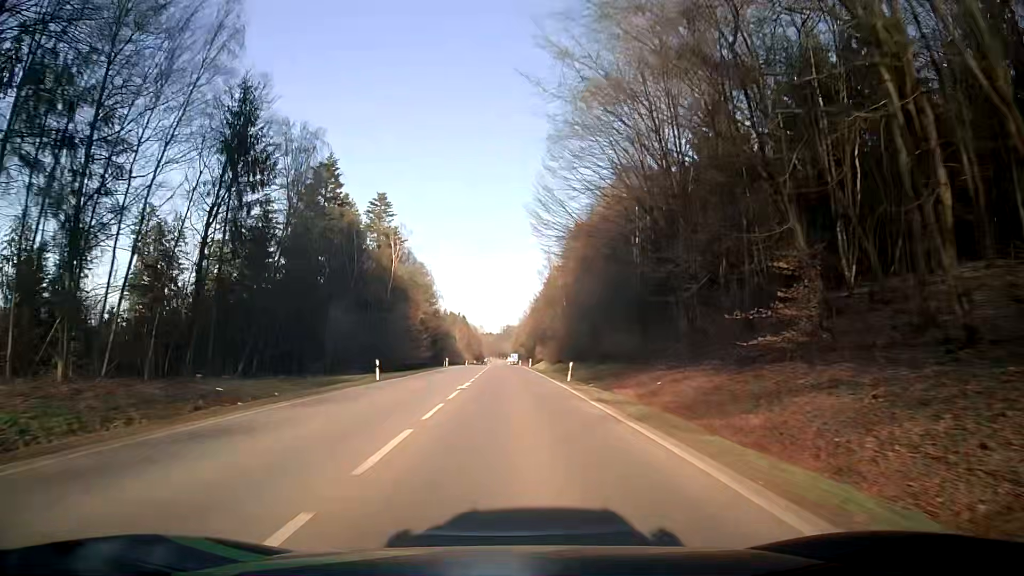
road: secondary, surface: asphalt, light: Day
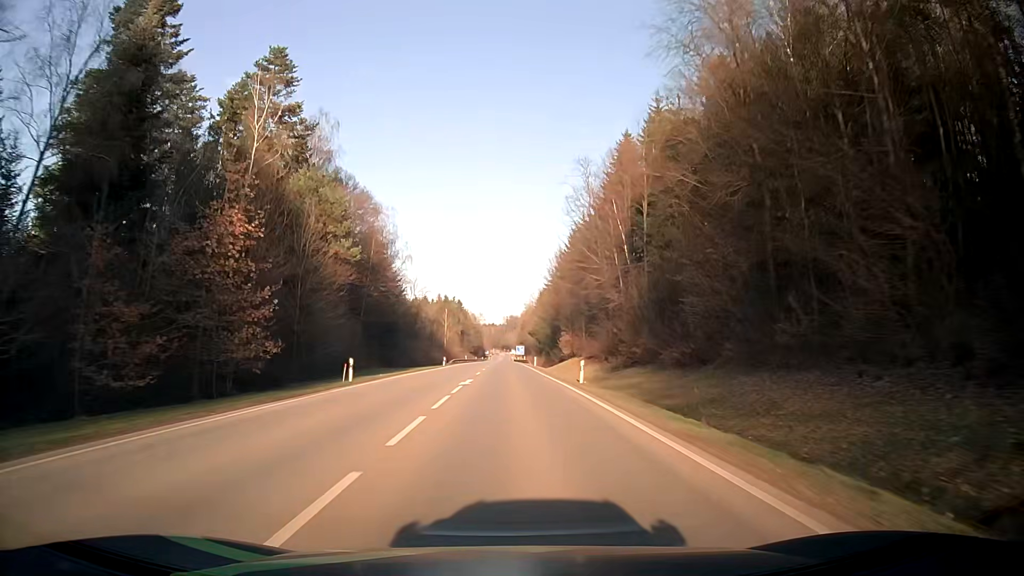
(0.0, +52.9) m; 0°
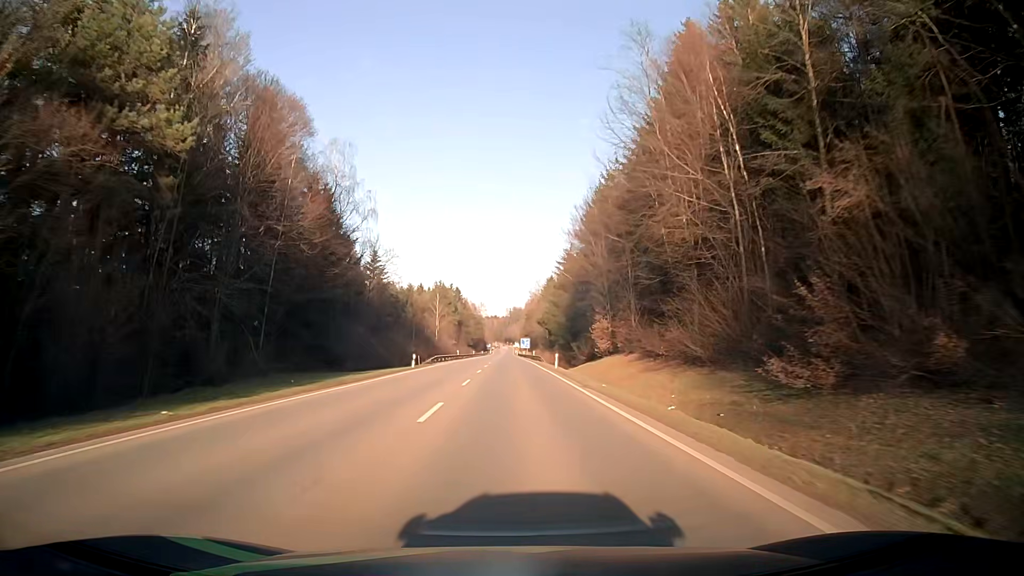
(-0.2, +27.5) m; -1°
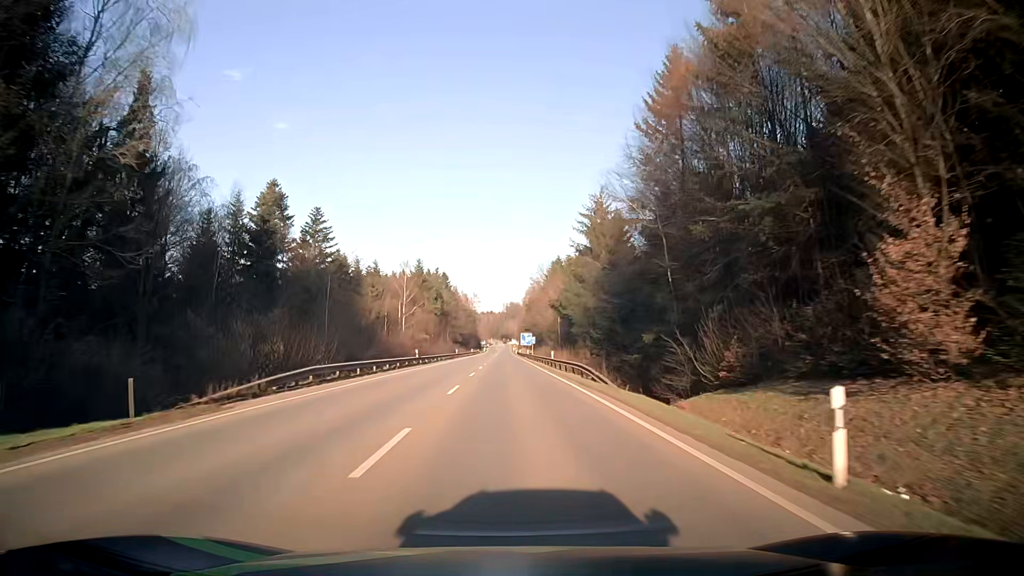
(+0.3, +41.5) m; +1°
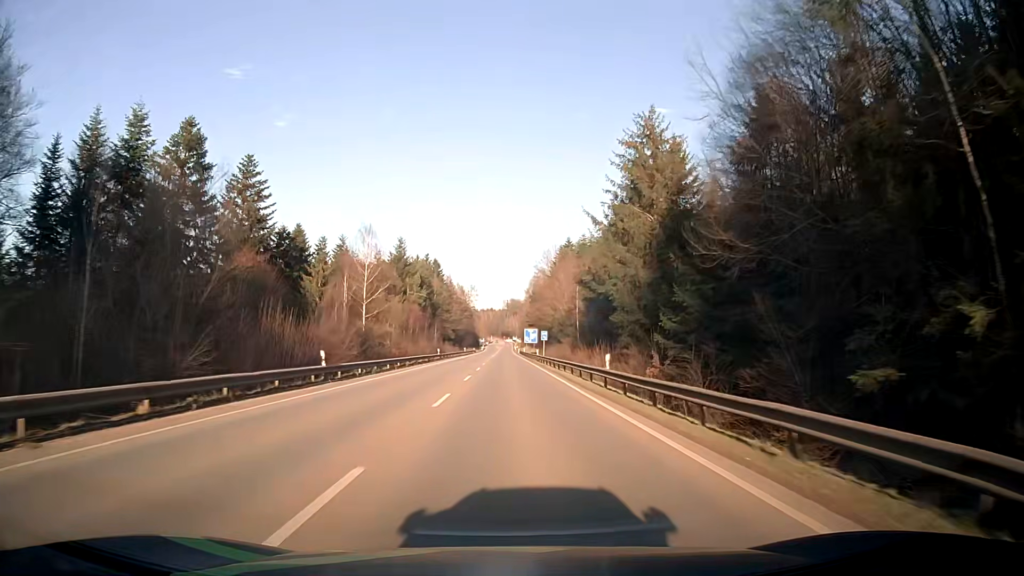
(-0.2, +27.9) m; 0°
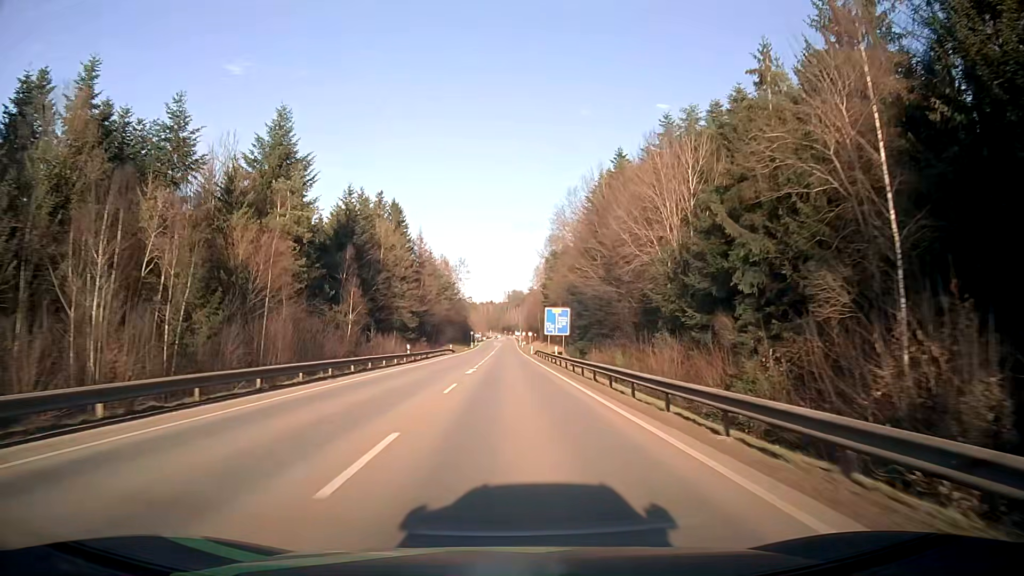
(-0.4, +70.0) m; 0°
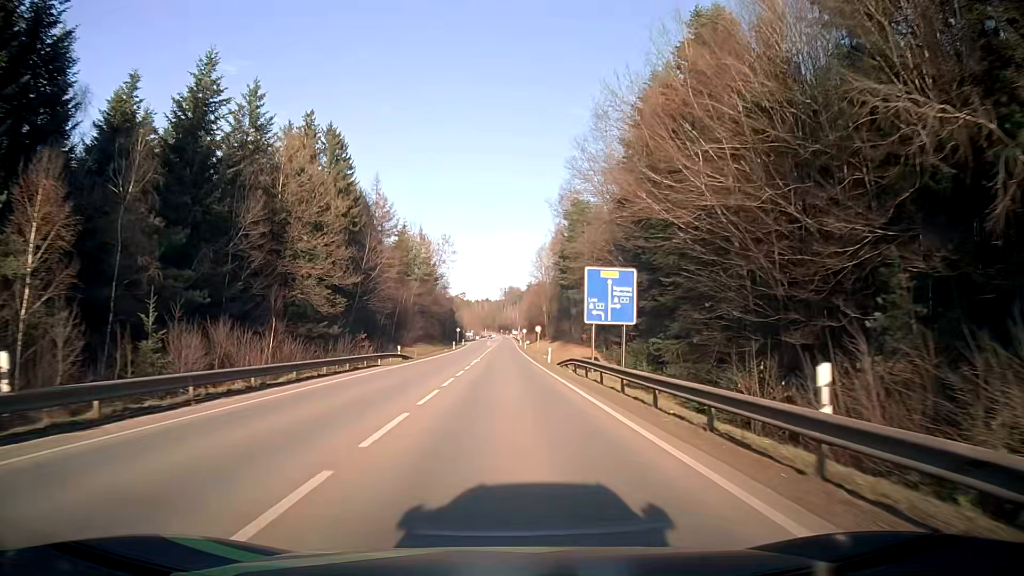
(-0.1, +39.9) m; 0°
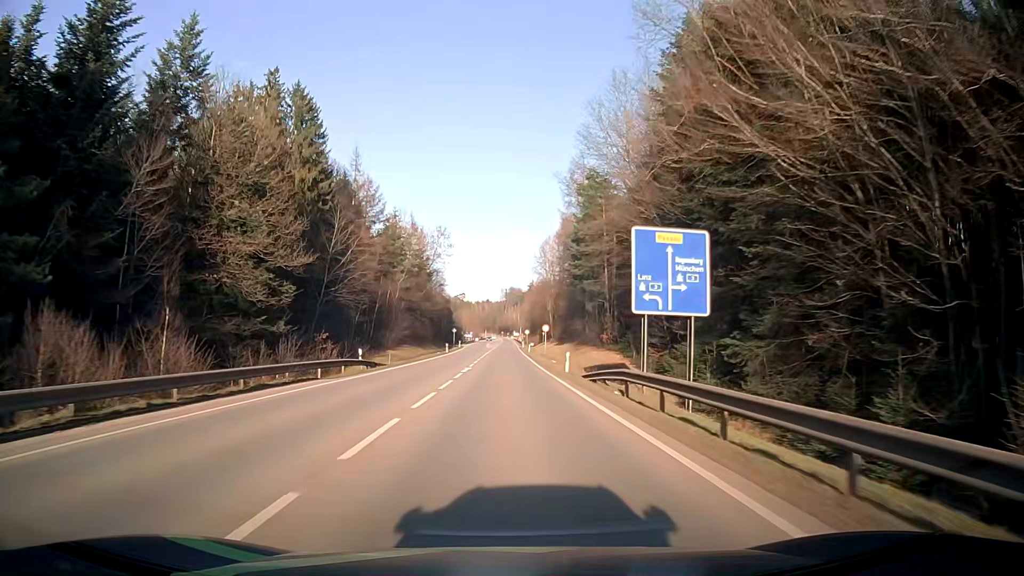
(0.0, +12.8) m; 0°
(0, +10) (0, +20) (0, +30) (0, +40) (0, +50) (0, +60) (0, +70) (0, +80) (0, +90) (0, +100) m
